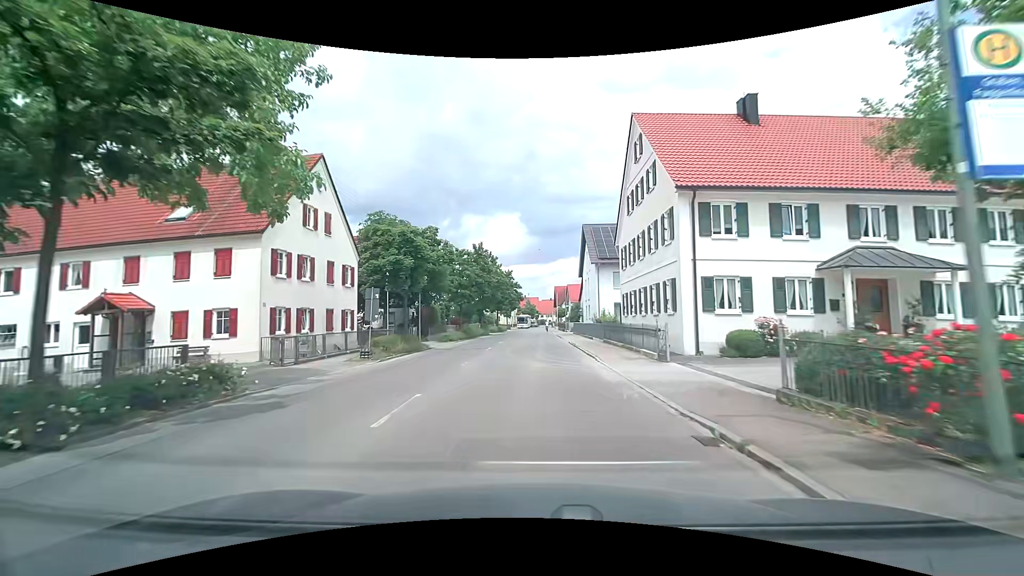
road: tertiary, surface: asphalt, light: Day
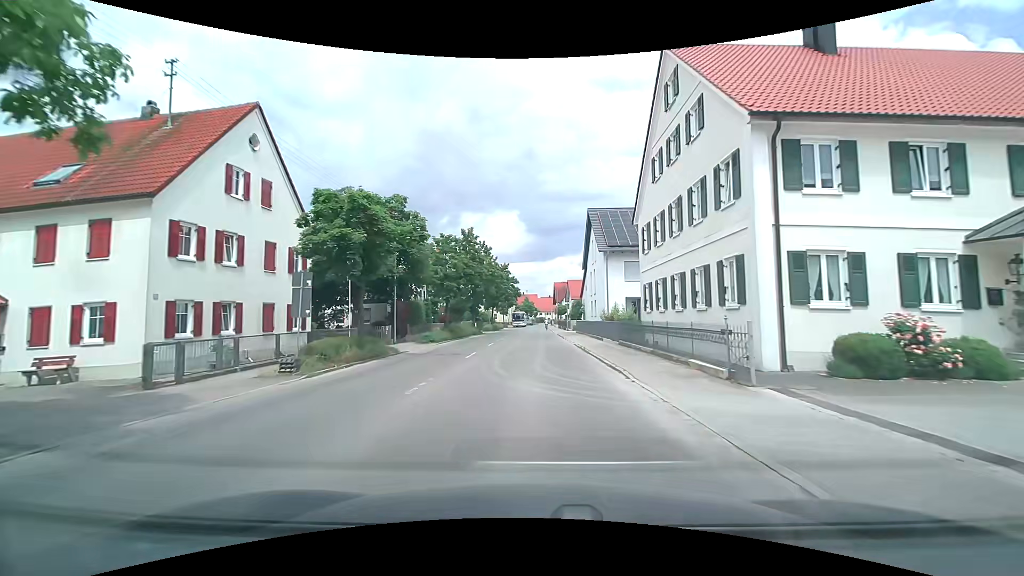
(0.0, +6.5) m; 0°
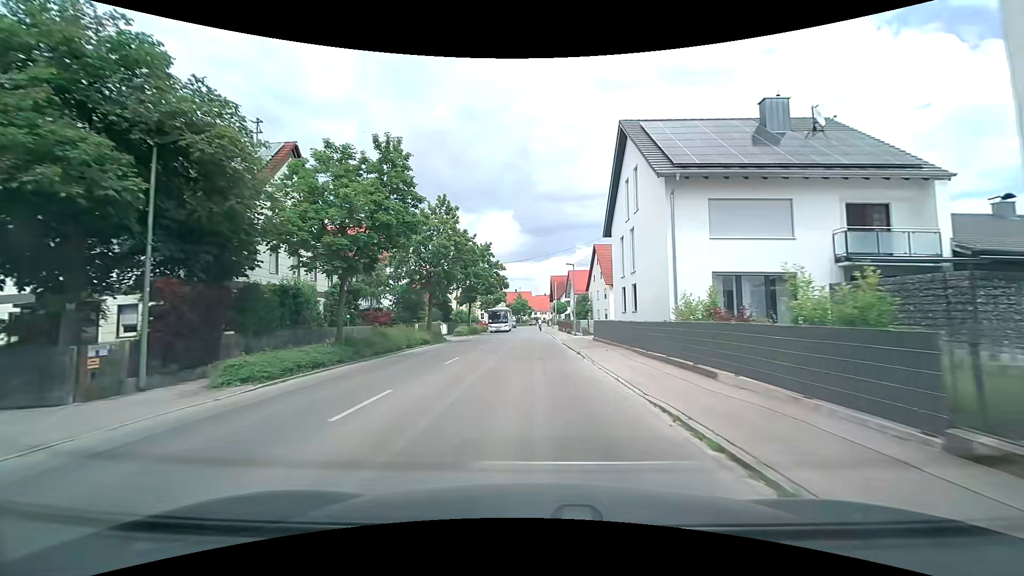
(+0.2, +20.3) m; +1°
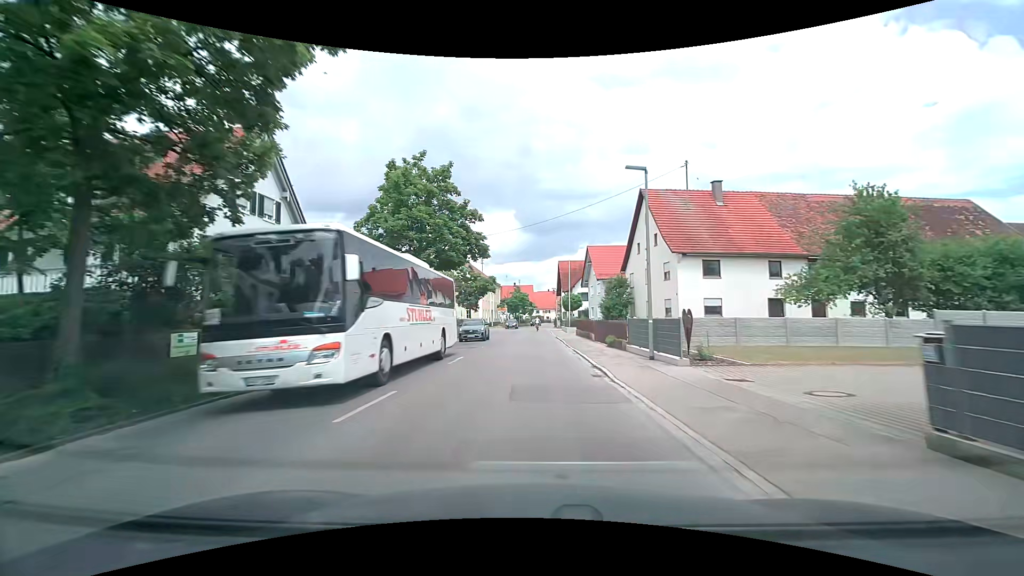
(-0.3, +27.2) m; -1°
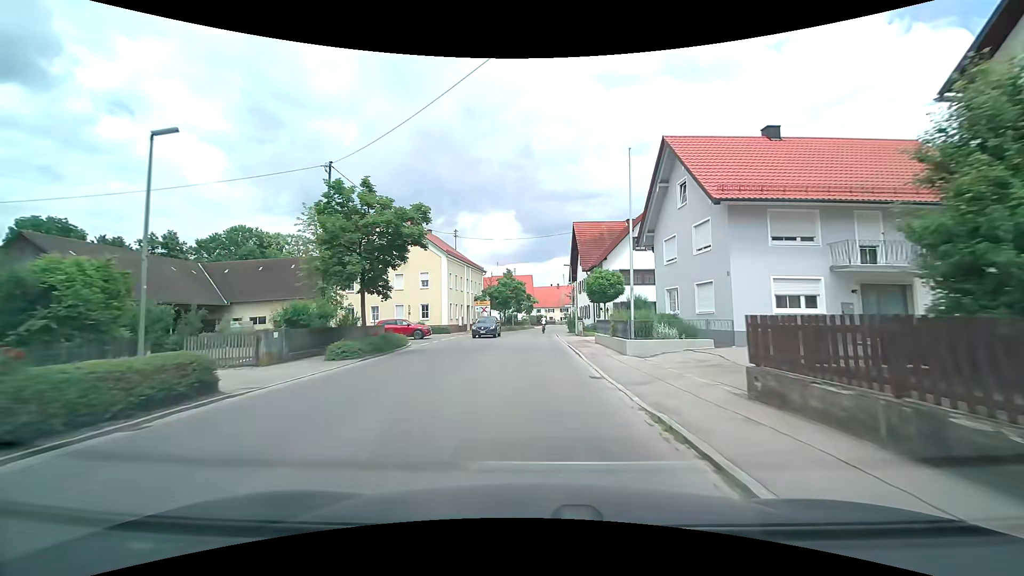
(+0.2, +34.7) m; +1°
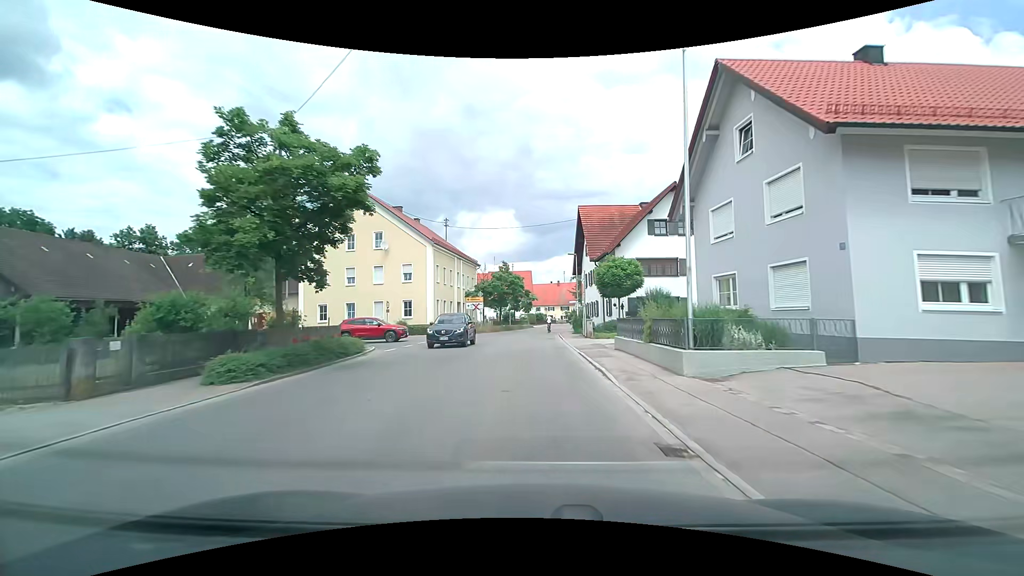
(0.0, +6.9) m; -1°
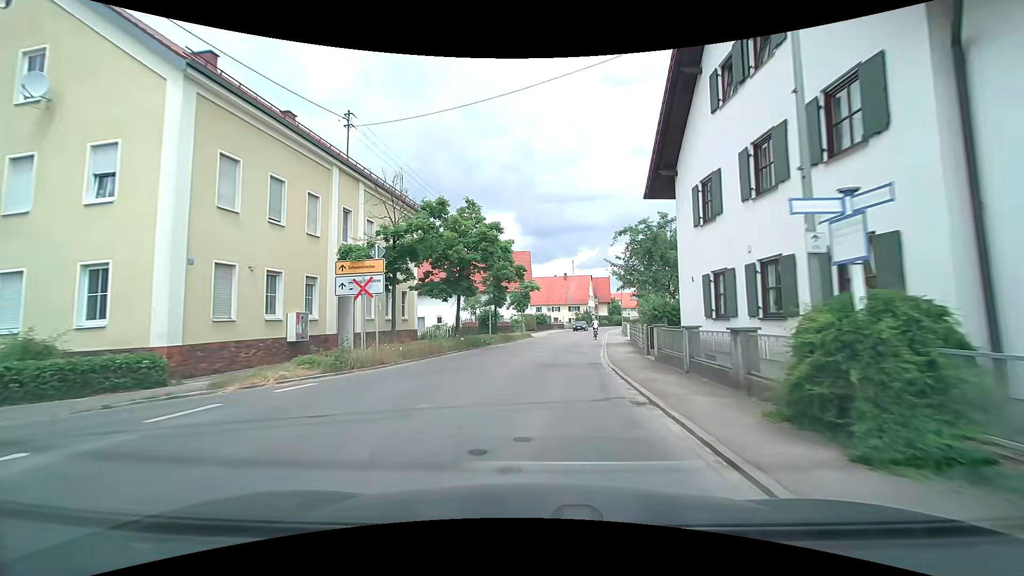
(+0.1, +33.0) m; +1°
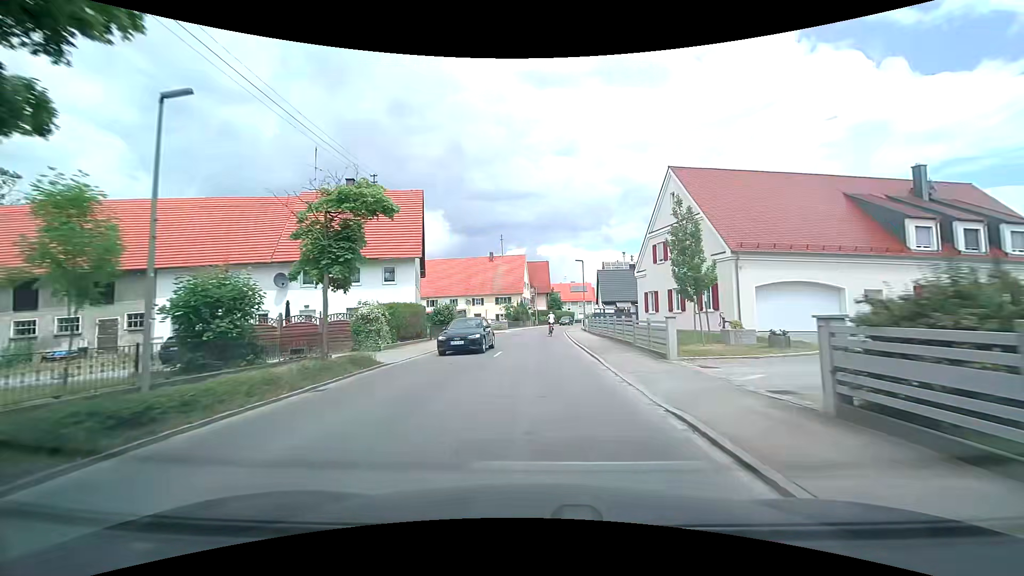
(+1.6, +31.6) m; +7°
(0, +10) (0, +20) (+1, +30) (+1, +40) (+2, +50) (+3, +60) (+5, +70) (+7, +79) (+10, +89) (+13, +99) m
